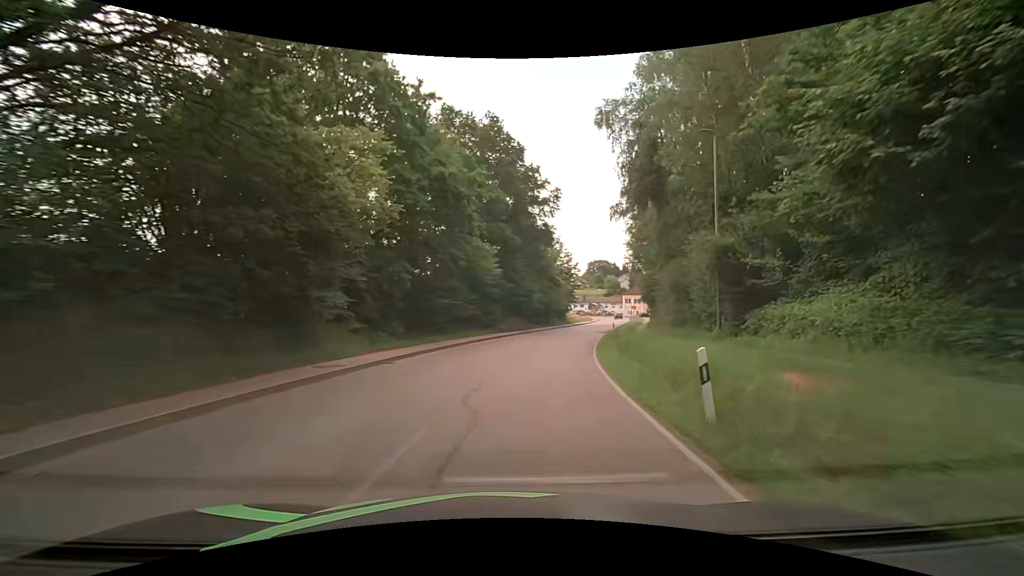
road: secondary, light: Day
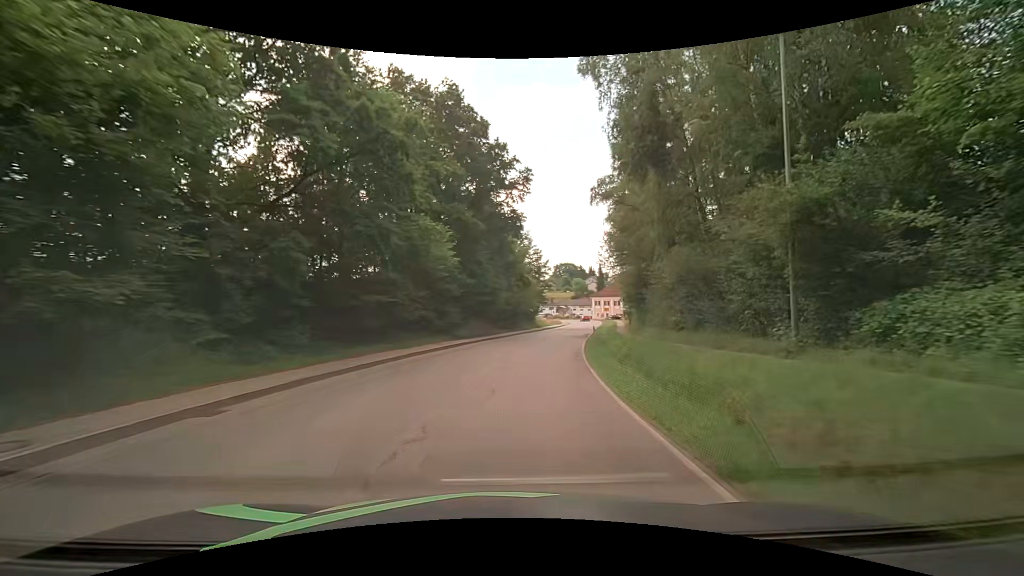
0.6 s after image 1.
(+0.2, +7.6) m; +4°
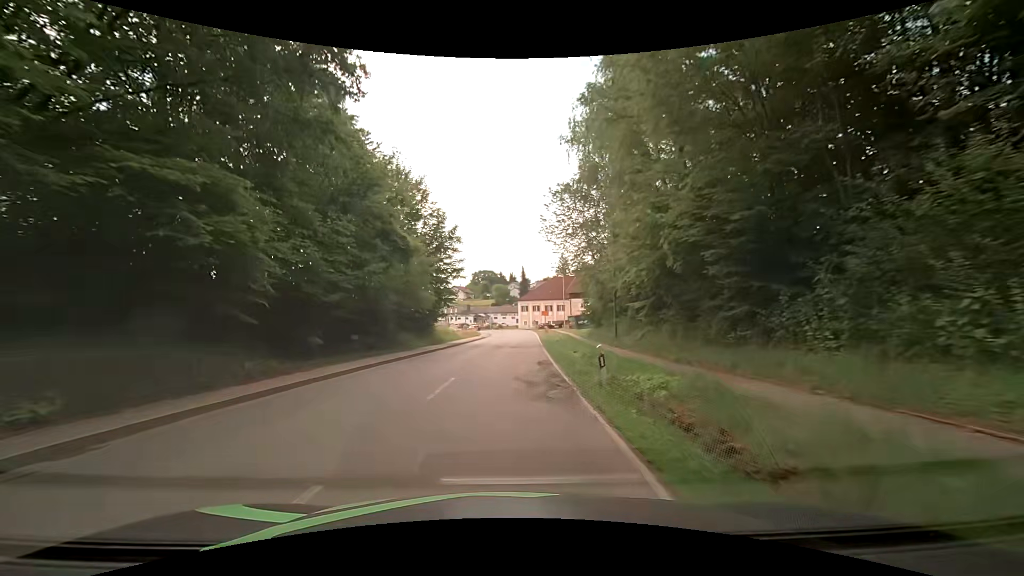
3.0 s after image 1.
(+3.1, +30.1) m; +9°
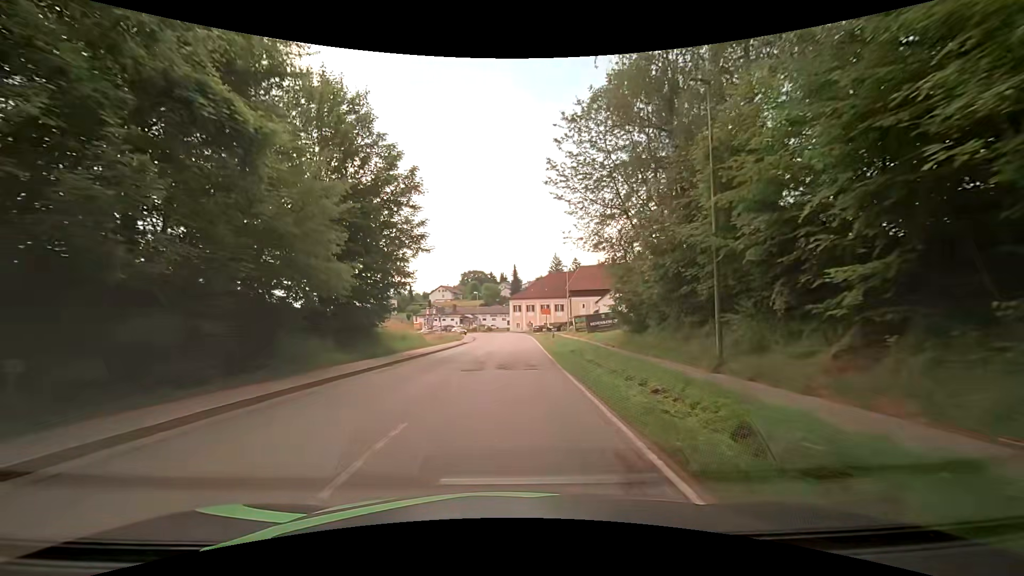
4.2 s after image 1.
(+0.1, +15.3) m; 0°
